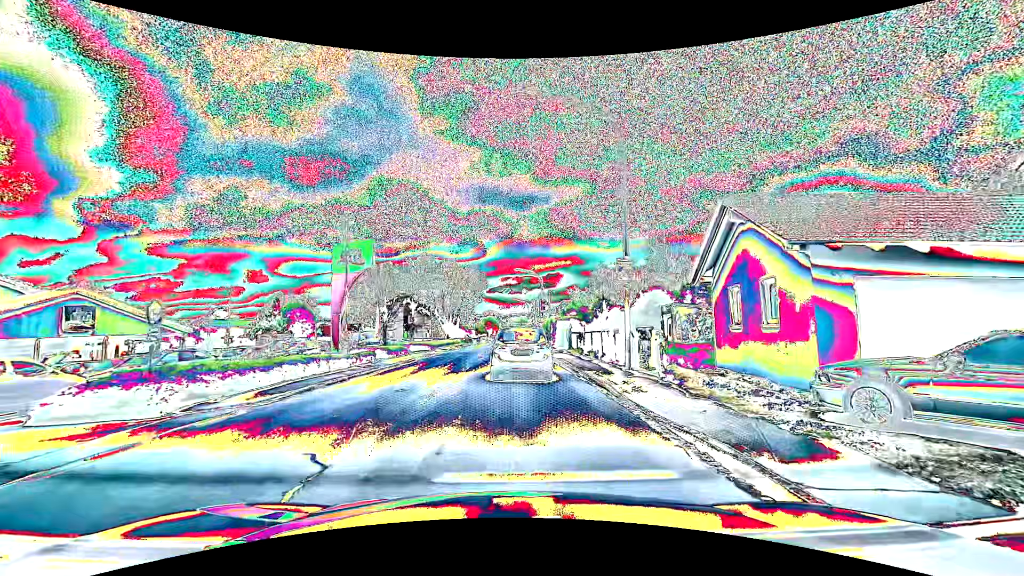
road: primary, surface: asphalt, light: Day
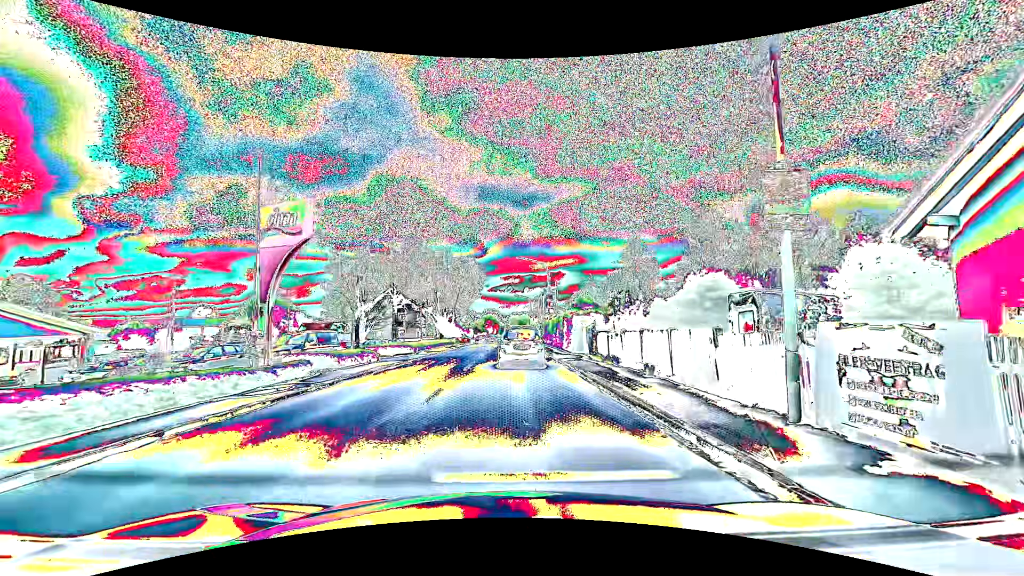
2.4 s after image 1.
(0.0, +9.5) m; 0°
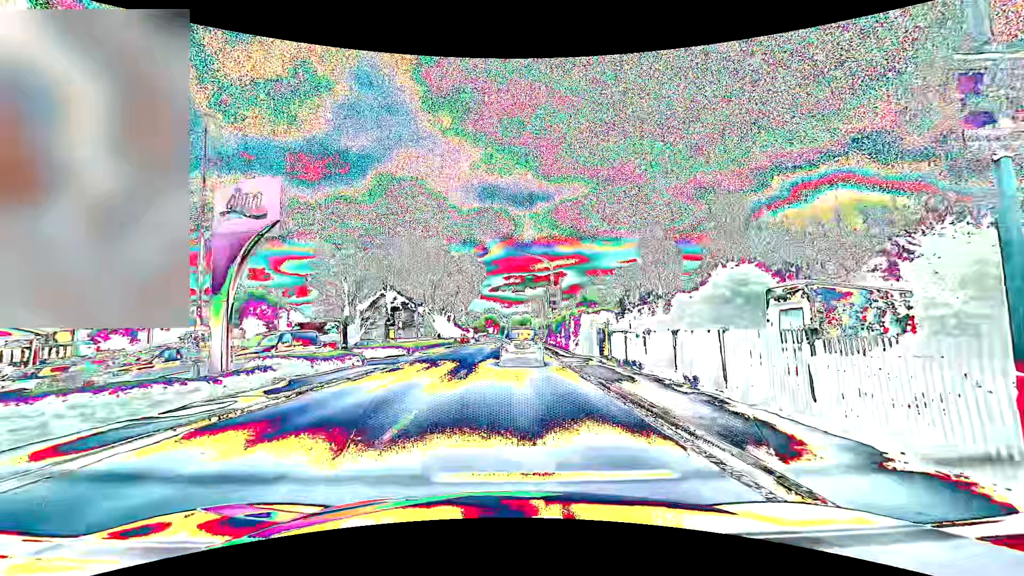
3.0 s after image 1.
(0.0, +3.2) m; 0°
(0, +10) (0, +20) (0, +30) (0, +40) (+1, +50) (+1, +60) (+1, +70) (+1, +80) (+1, +90) (+1, +100) m
